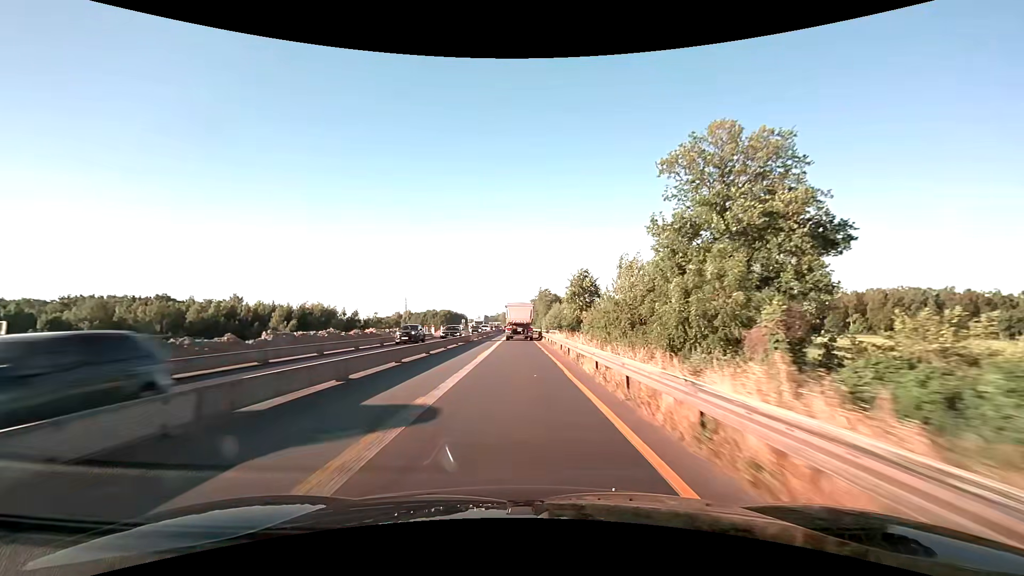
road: motorway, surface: asphalt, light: Day
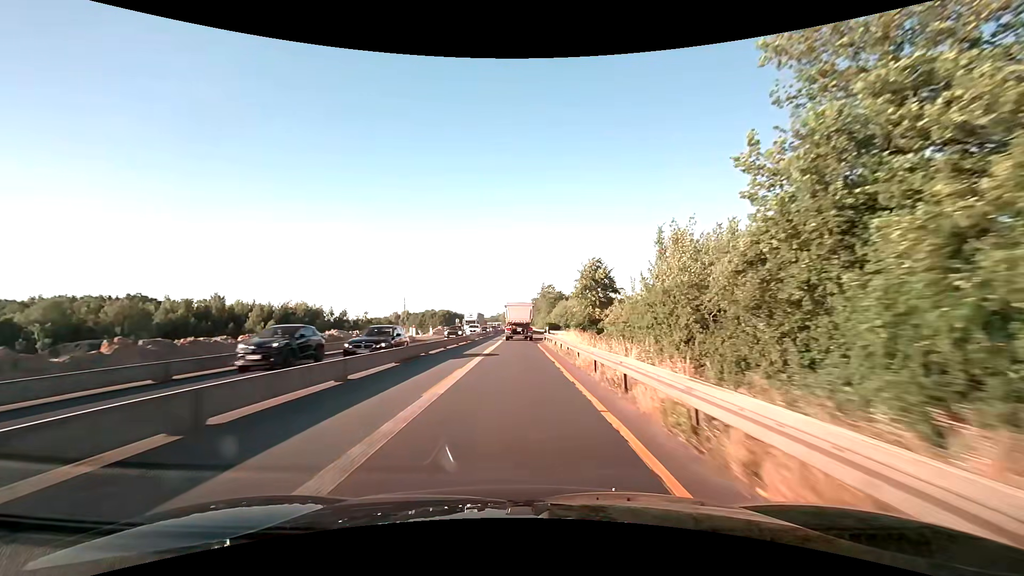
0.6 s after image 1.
(-0.1, +12.0) m; 0°
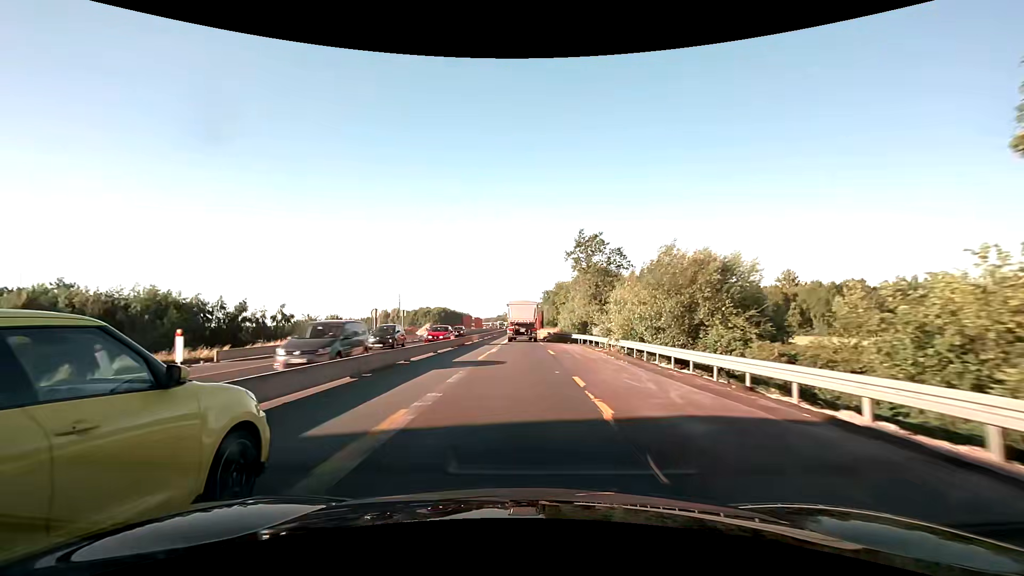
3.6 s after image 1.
(-0.4, +61.3) m; -1°
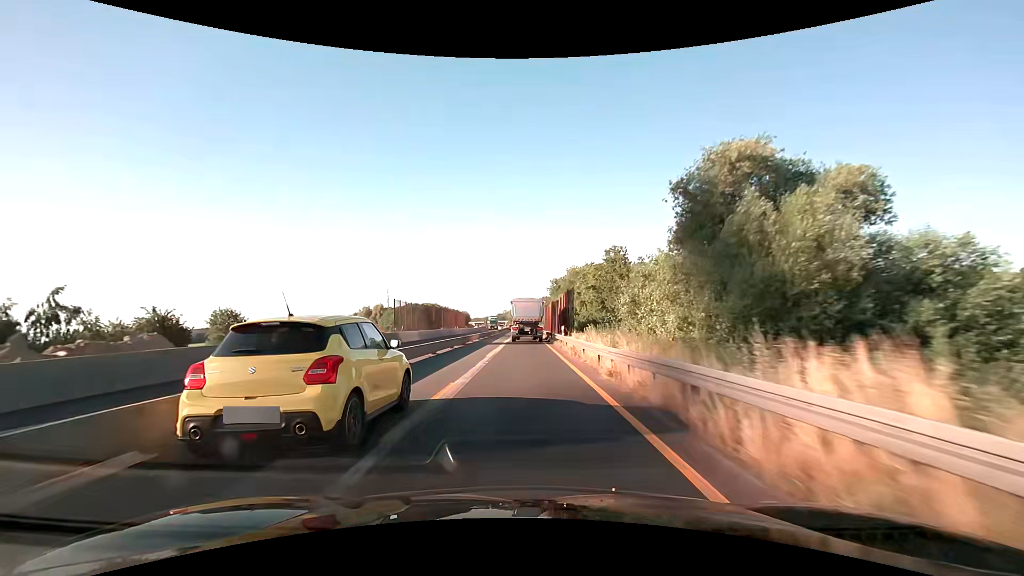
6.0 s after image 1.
(-0.2, +49.9) m; 0°
(0, +10) (0, +20) (0, +30) (0, +40) (0, +50) (0, +60) (0, +70) (0, +80) (0, +90) (0, +100) m
